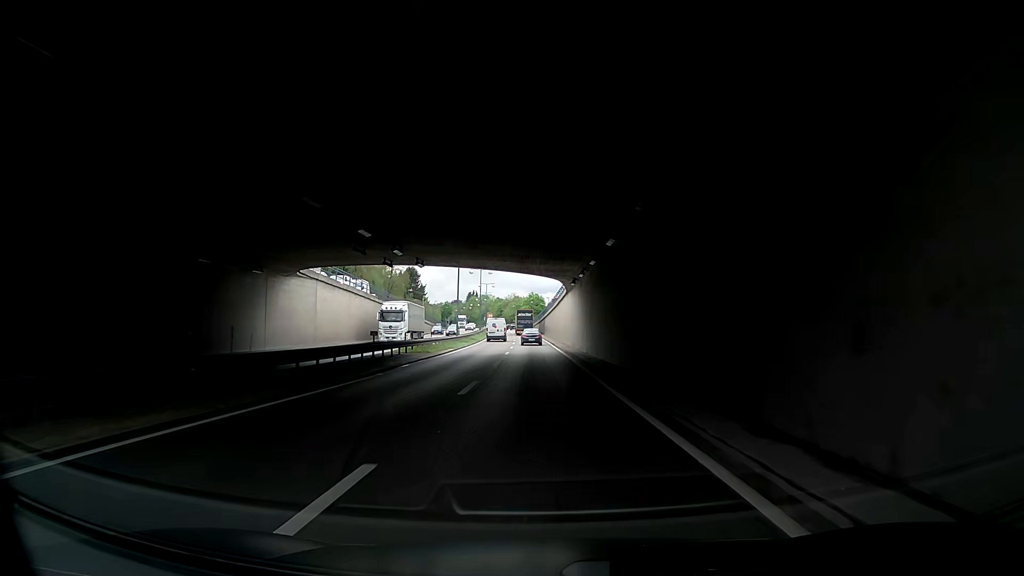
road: trunk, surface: asphalt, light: Day
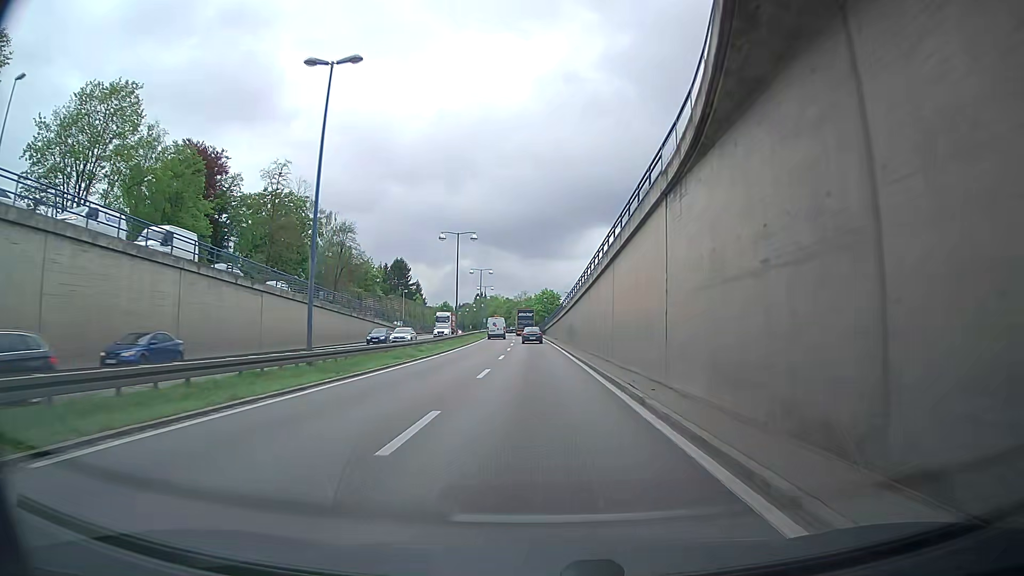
(0.0, +43.8) m; 0°
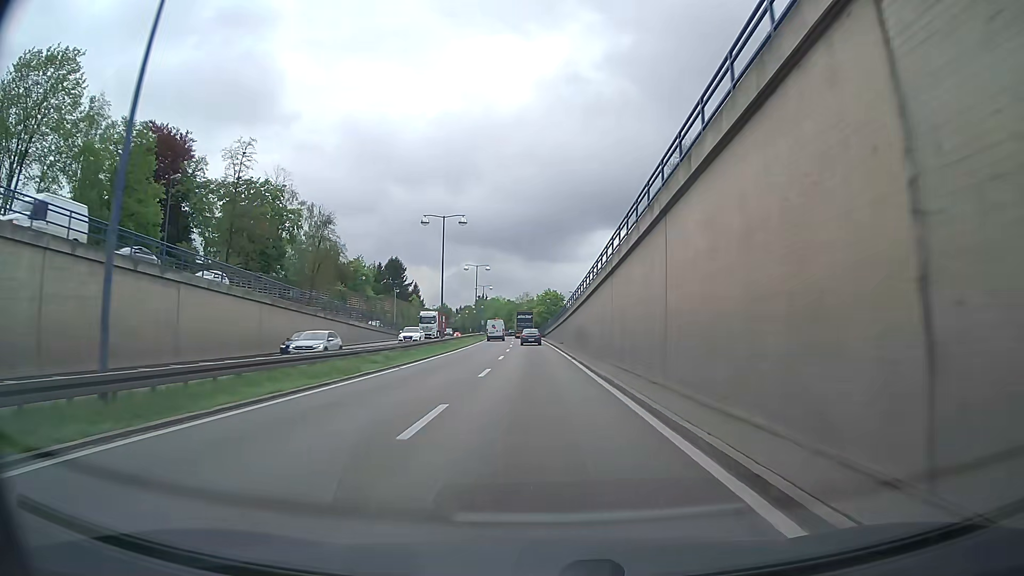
(0.0, +10.9) m; 0°
(0, +10) (0, +20) (0, +30) (0, +40) (-1, +50) (-1, +60) (-1, +70) (-2, +80) (-2, +90) (-3, +100) m
